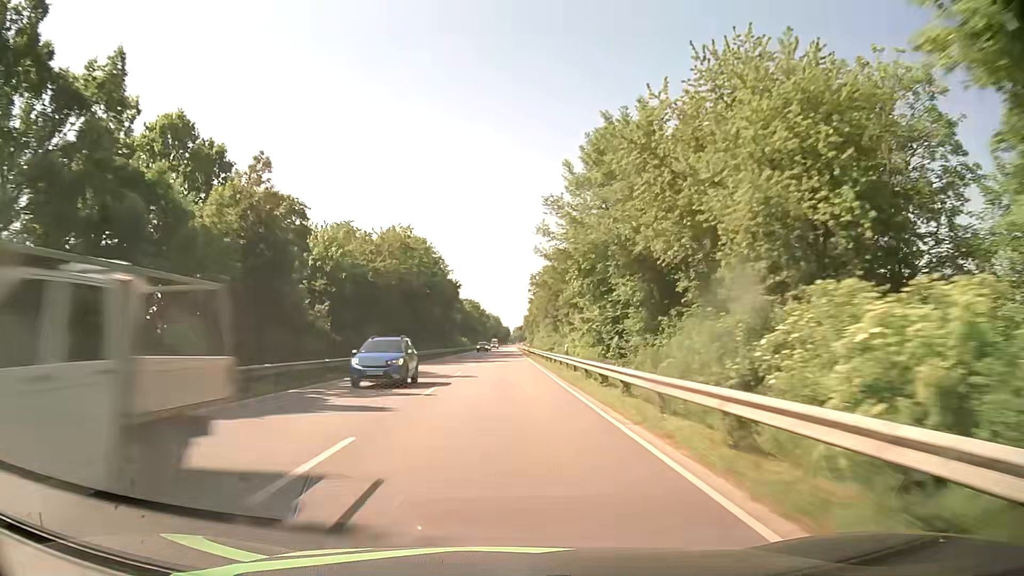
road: primary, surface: asphalt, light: Day
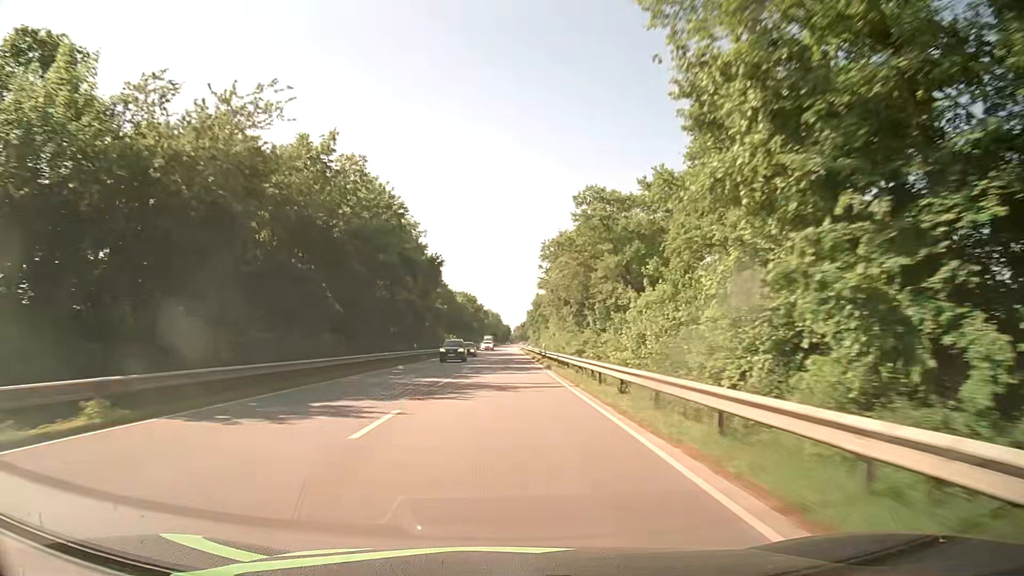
(-0.2, +31.5) m; -1°
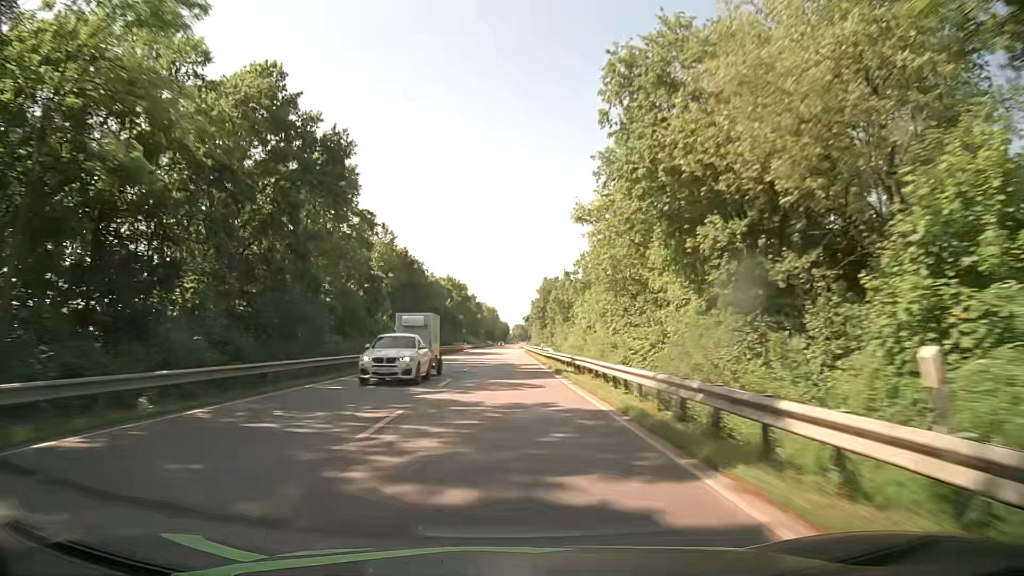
(+0.3, +47.3) m; 0°
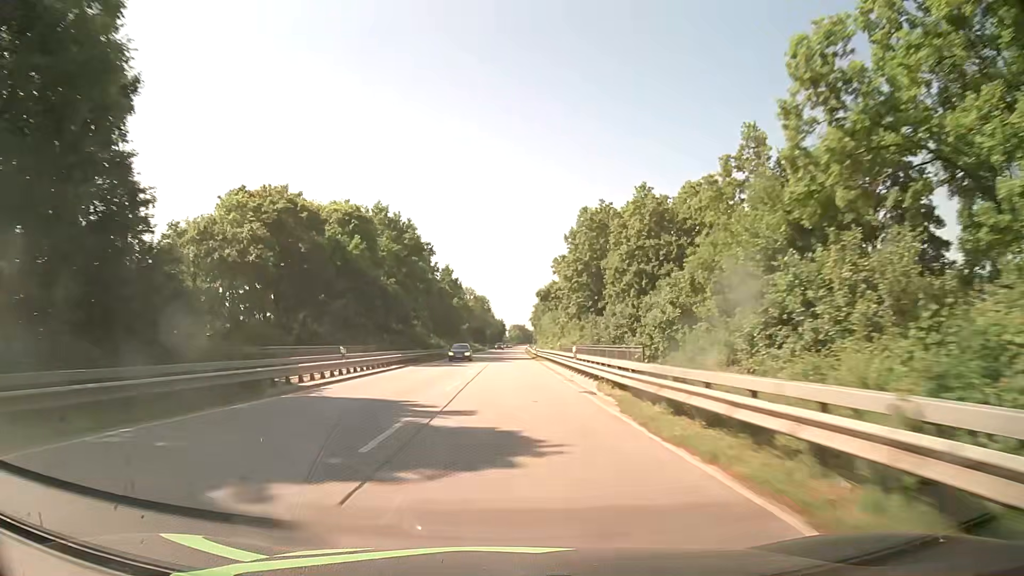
(+0.3, +79.0) m; 0°
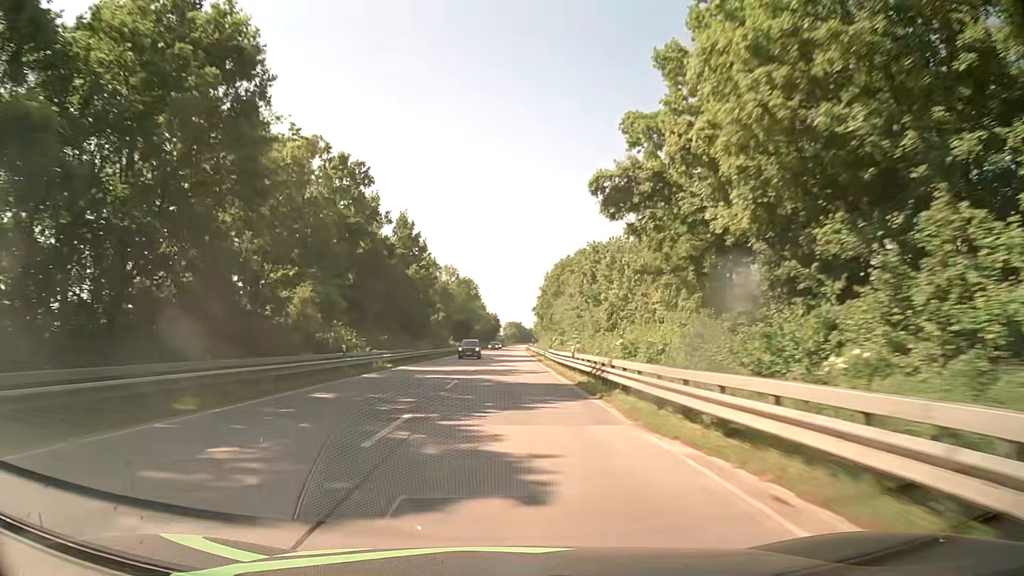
(+0.3, +47.4) m; +1°
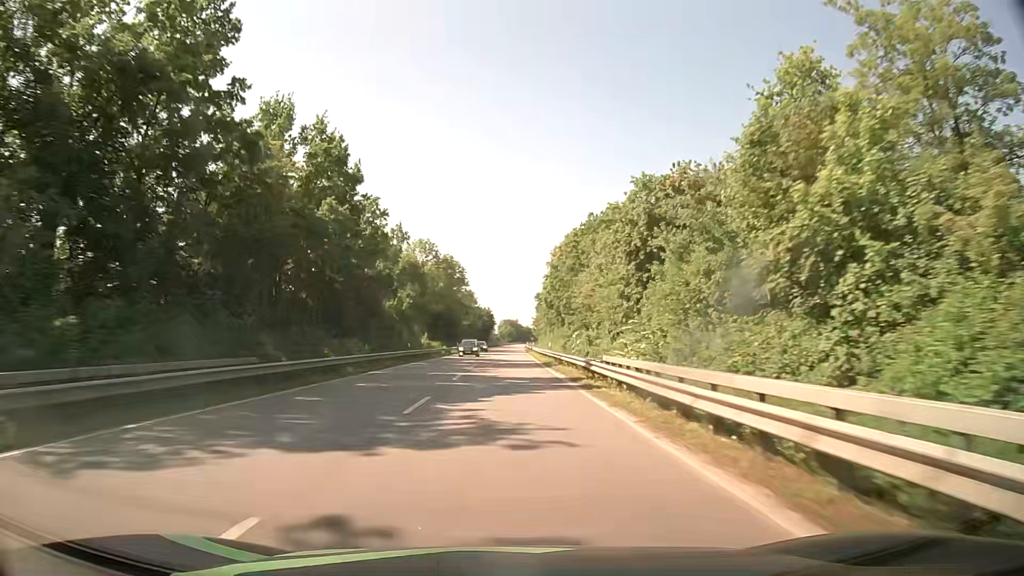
(+0.1, +31.6) m; +1°
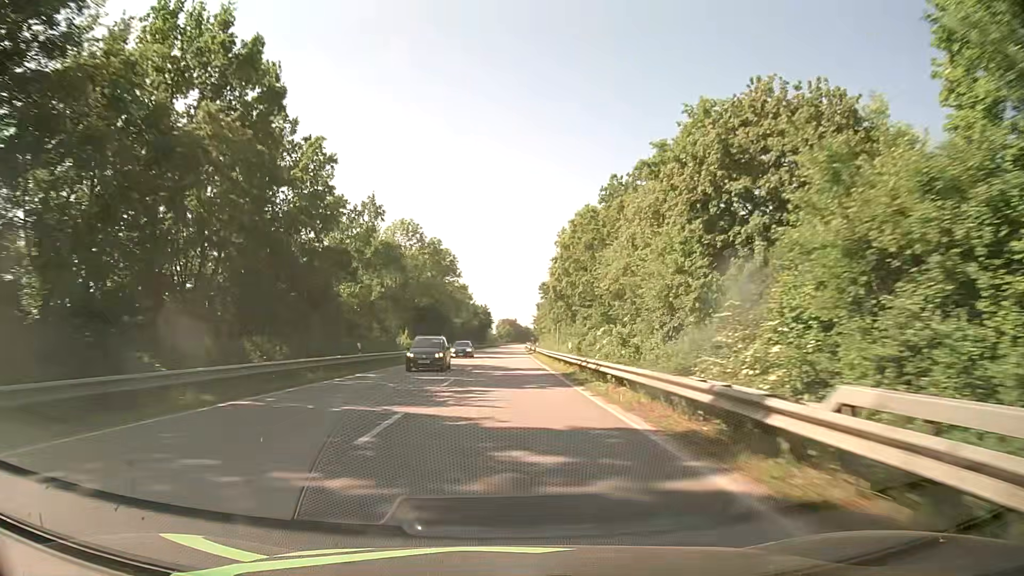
(-0.1, +15.8) m; 0°
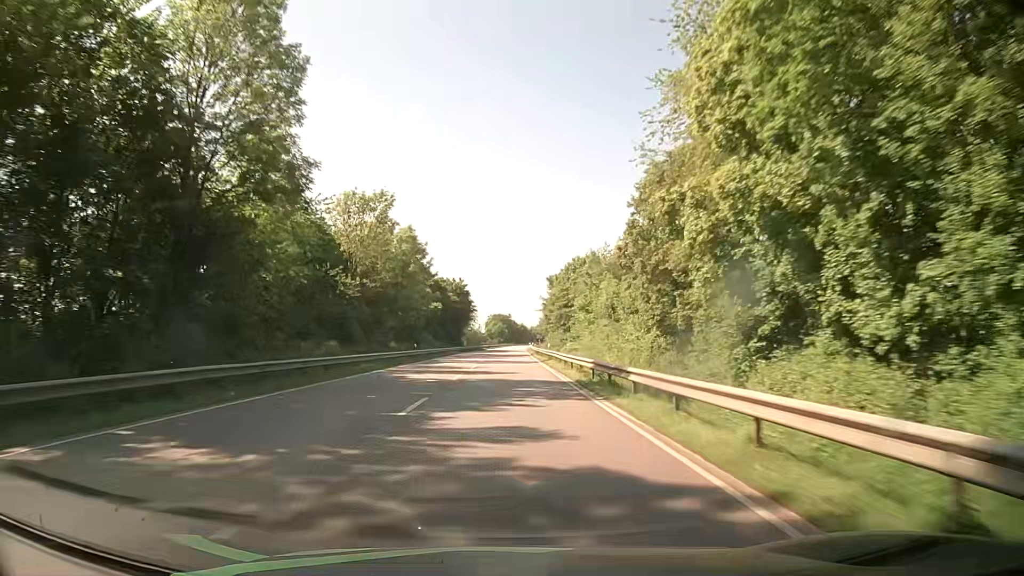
(+0.4, +78.9) m; +1°
(0, +10) (0, +20) (0, +30) (0, +40) (0, +50) (0, +60) (0, +70) (0, +80) (0, +90) (+1, +100) m
